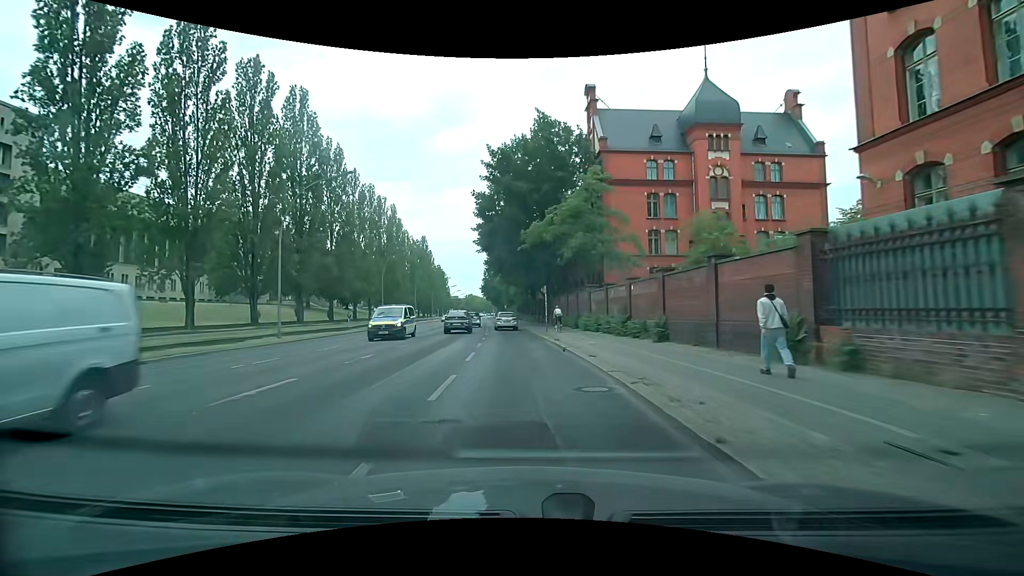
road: secondary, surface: asphalt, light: Day
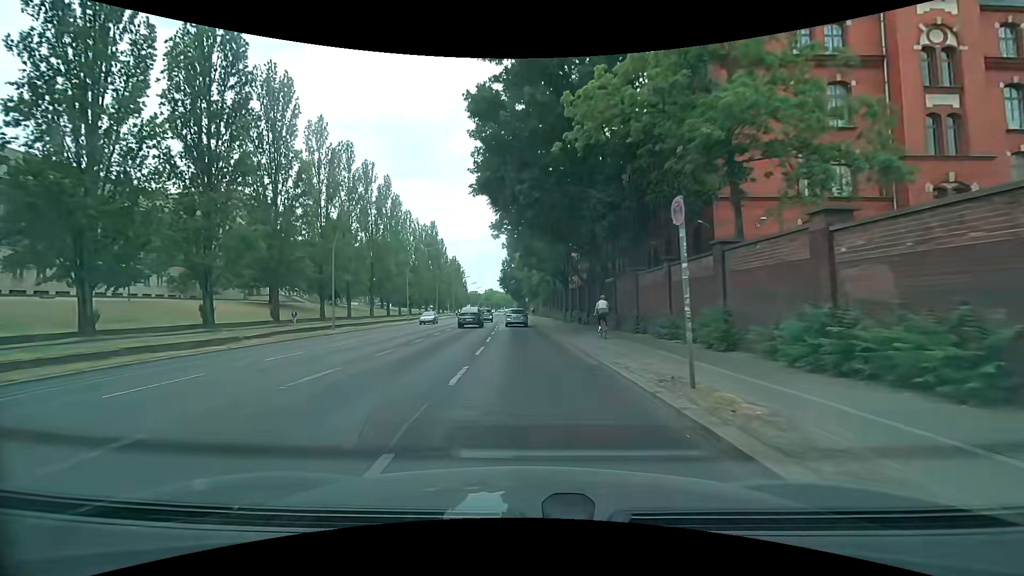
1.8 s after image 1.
(-0.4, +23.0) m; -2°
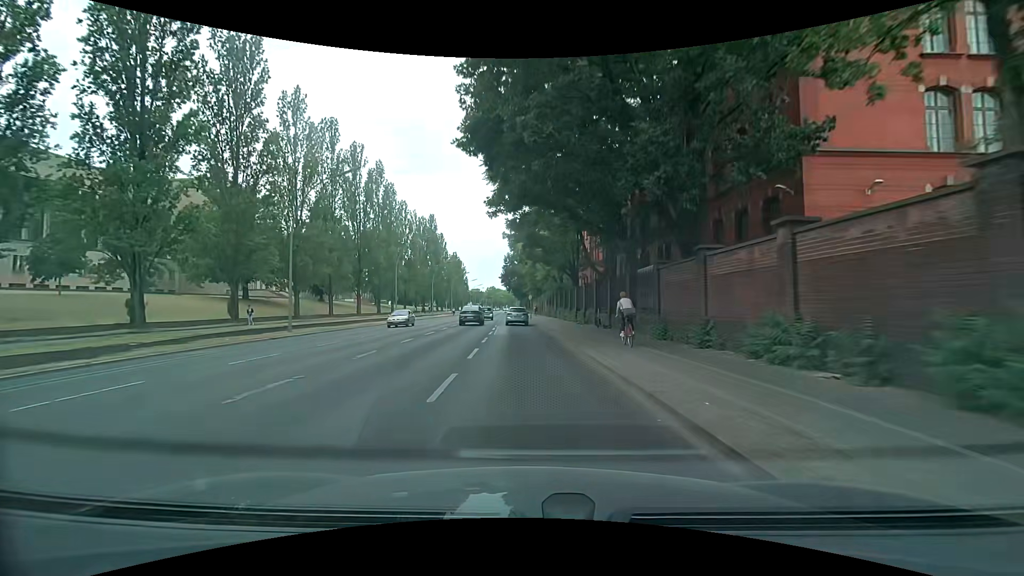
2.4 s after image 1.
(0.0, +7.8) m; 0°
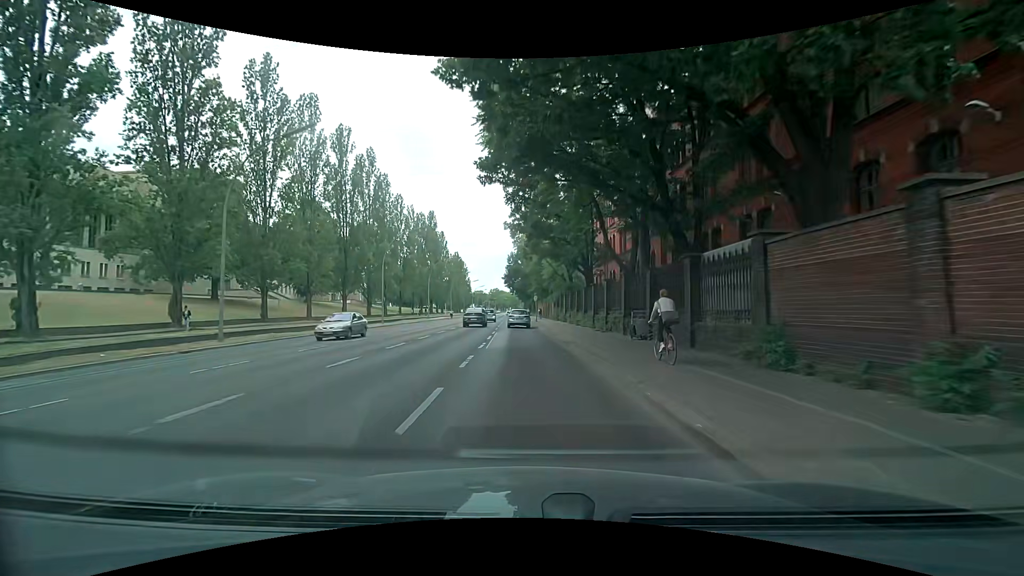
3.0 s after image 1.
(-0.1, +7.7) m; -1°
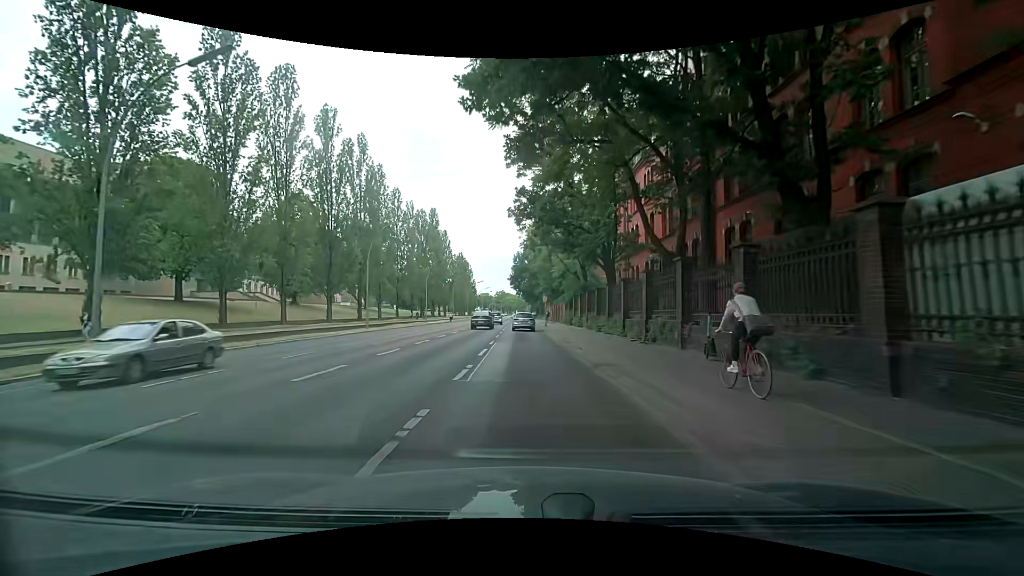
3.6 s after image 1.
(-0.1, +7.7) m; -1°
